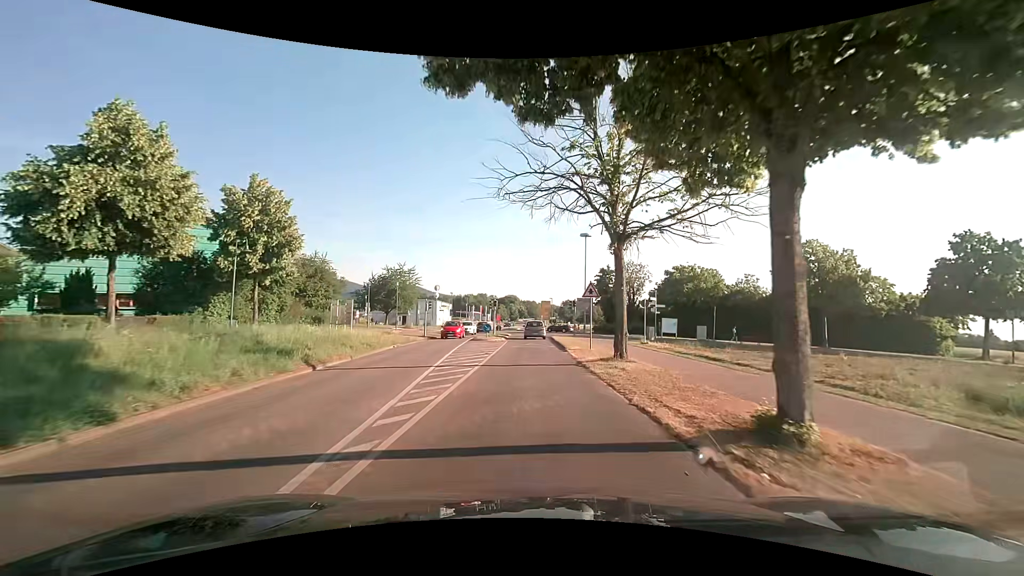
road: tertiary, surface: asphalt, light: Day
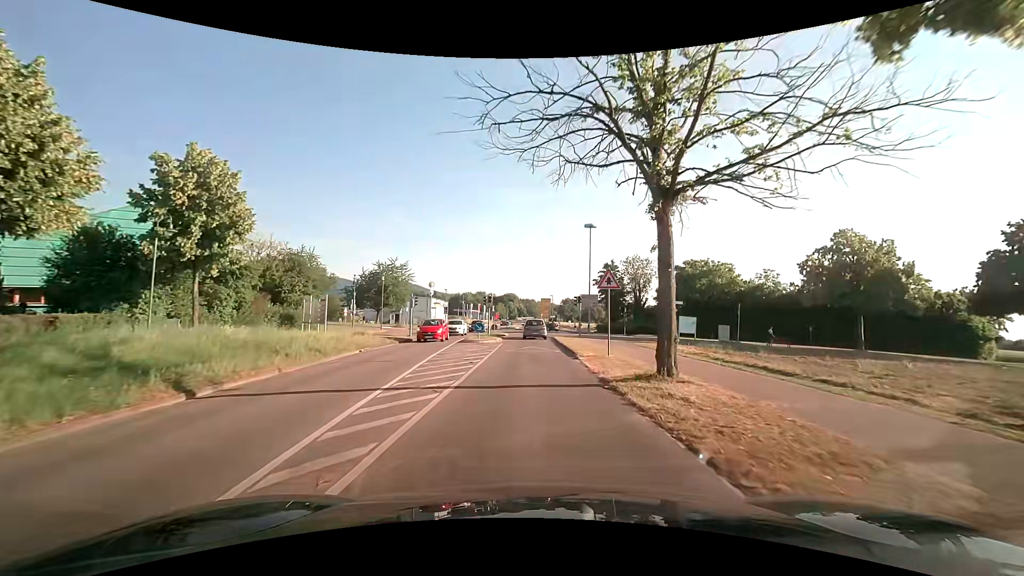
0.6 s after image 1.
(0.0, +5.4) m; -1°
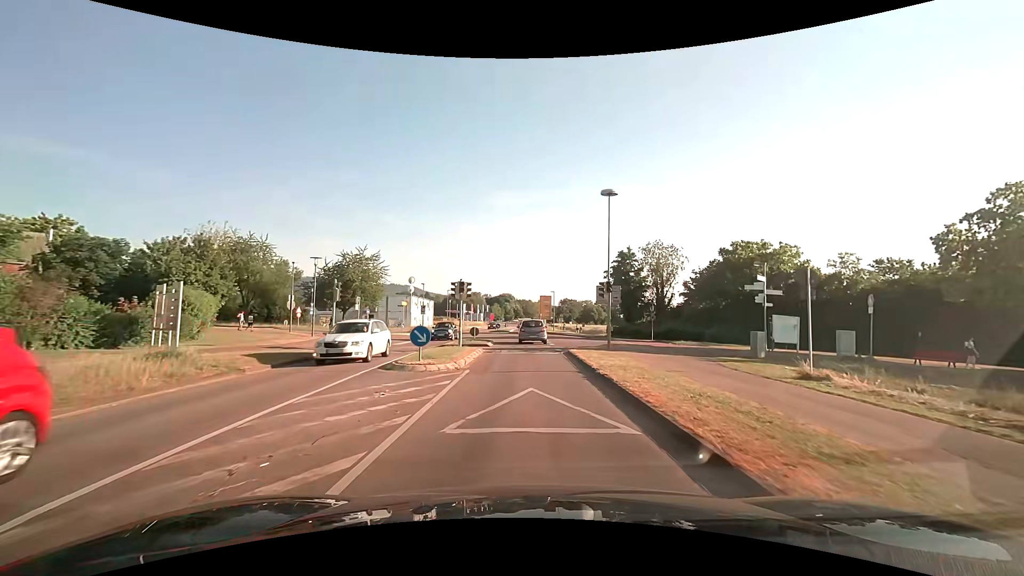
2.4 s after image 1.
(+0.4, +15.6) m; +2°
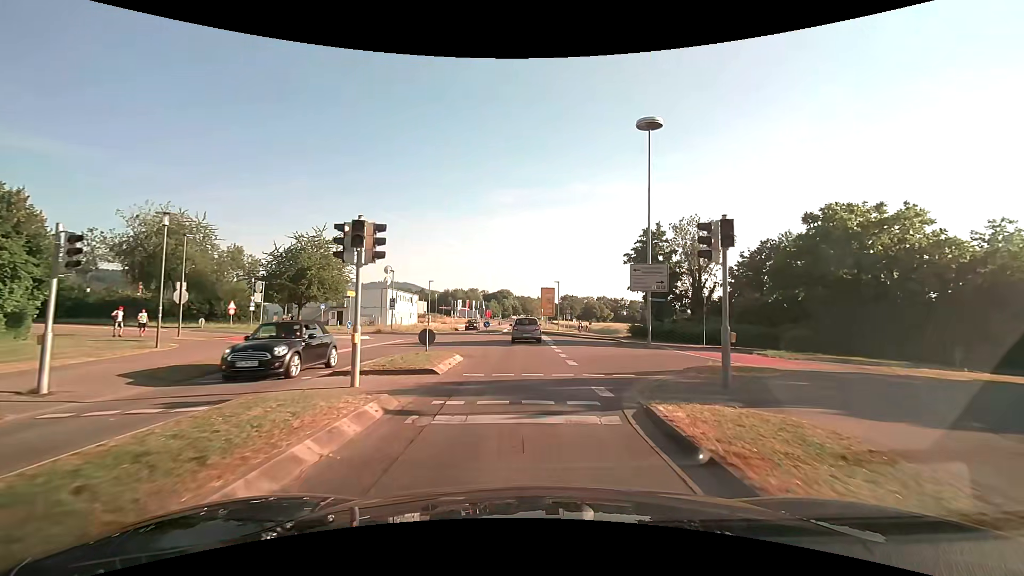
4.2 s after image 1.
(0.0, +14.5) m; 0°
